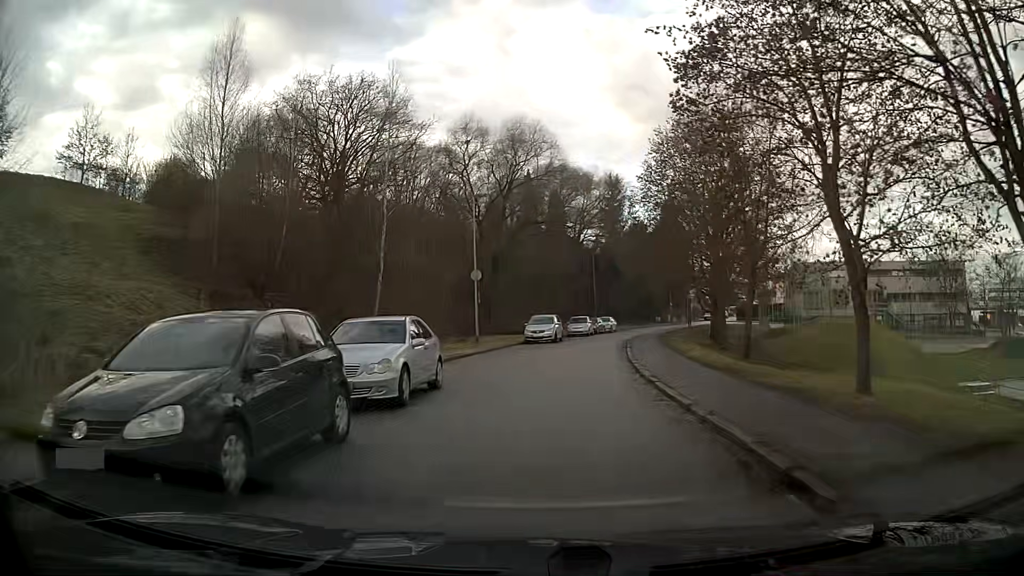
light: Day
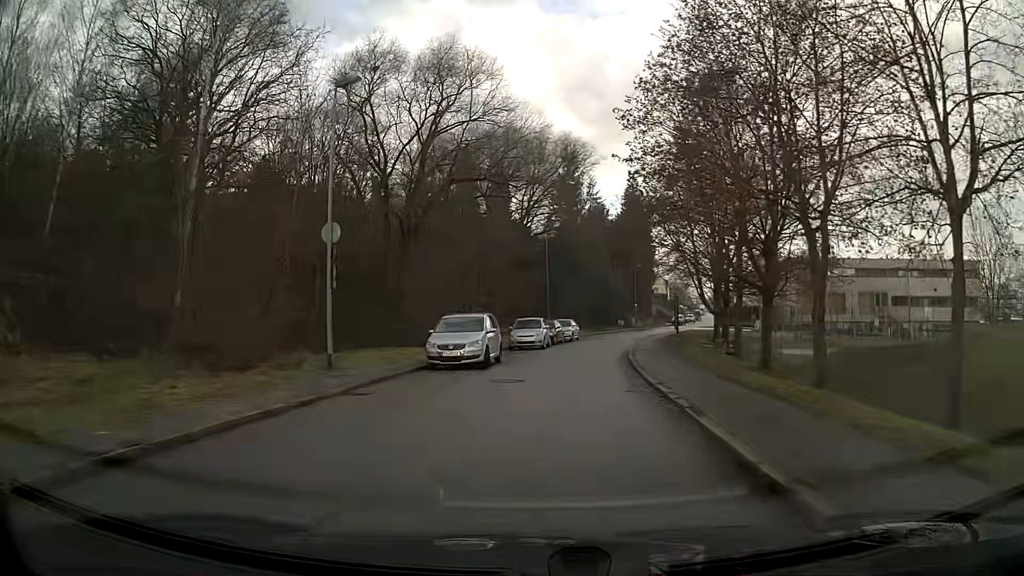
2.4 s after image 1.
(+0.9, +18.5) m; +5°
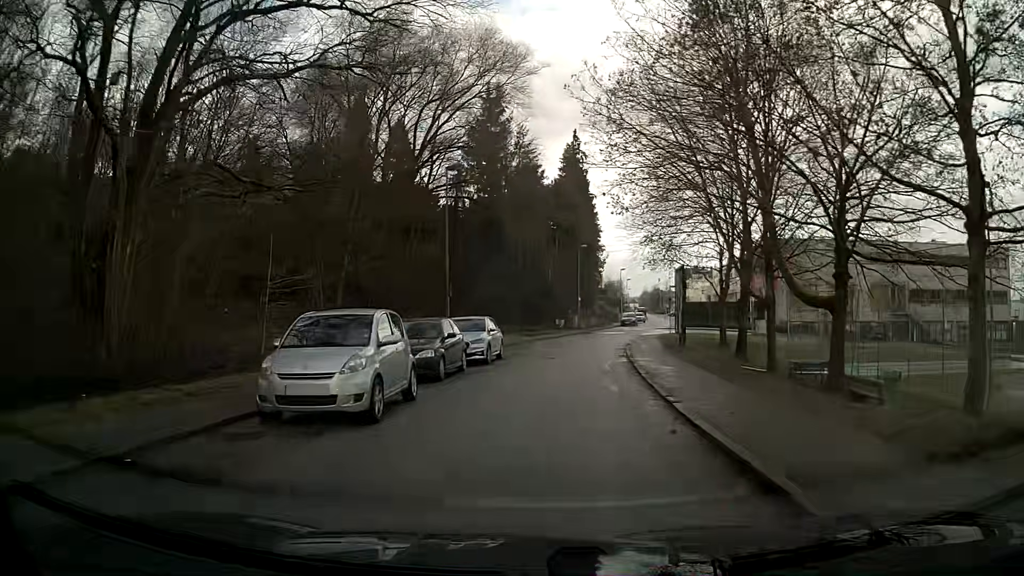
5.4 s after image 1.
(+1.3, +23.1) m; +6°
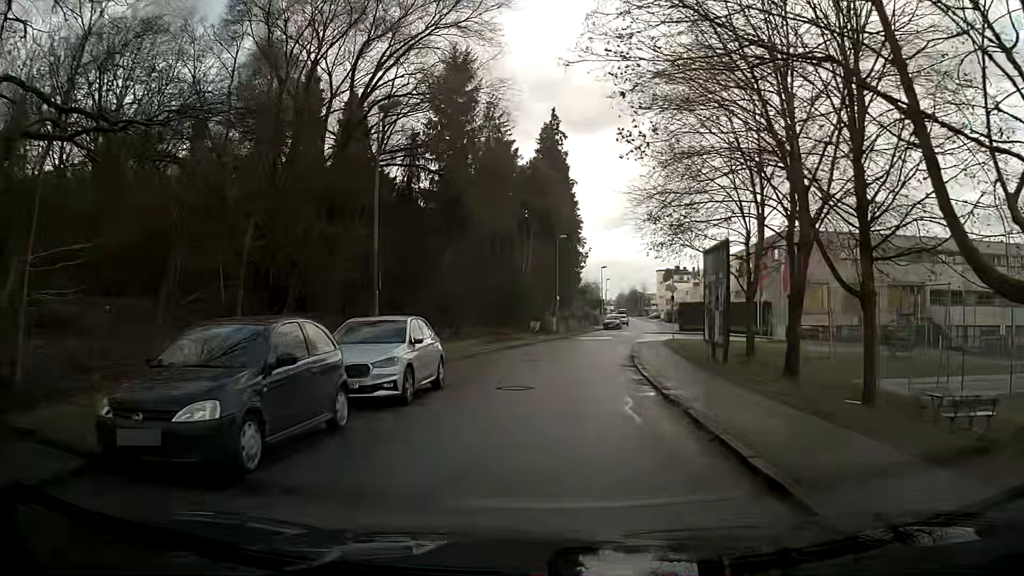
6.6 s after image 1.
(+0.1, +9.3) m; +2°
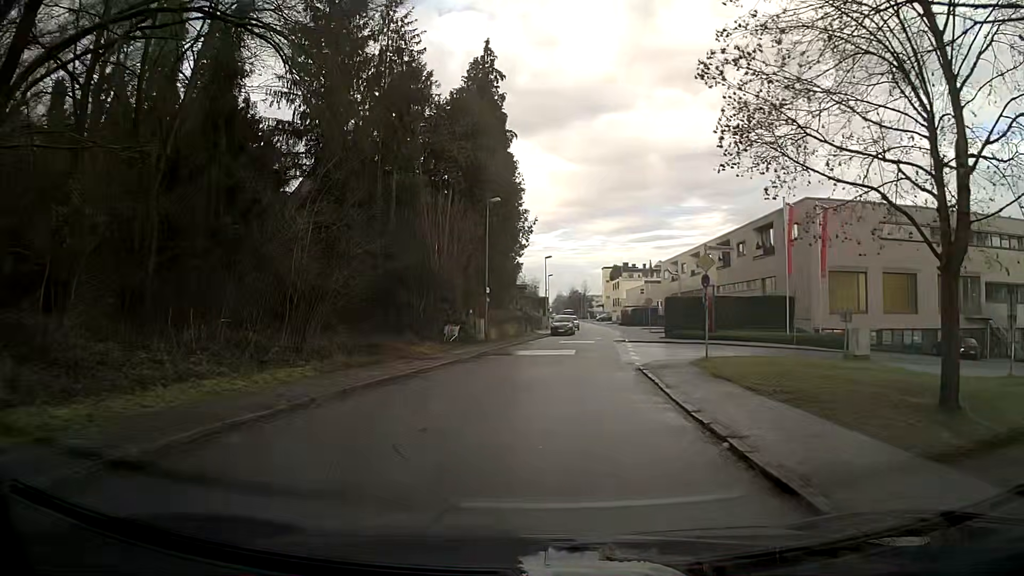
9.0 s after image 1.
(+0.9, +18.5) m; +6°
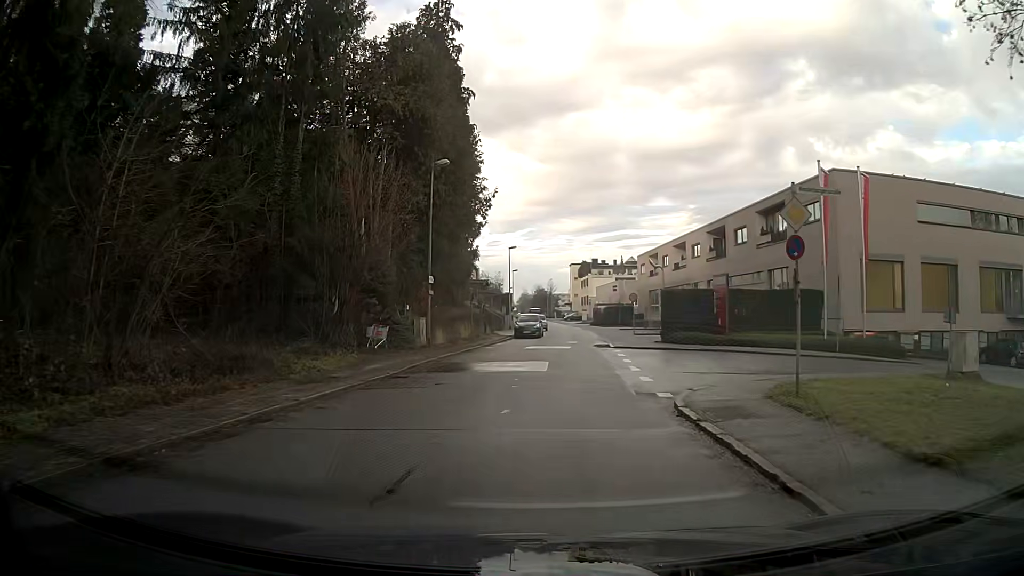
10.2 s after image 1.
(+0.2, +9.2) m; +2°
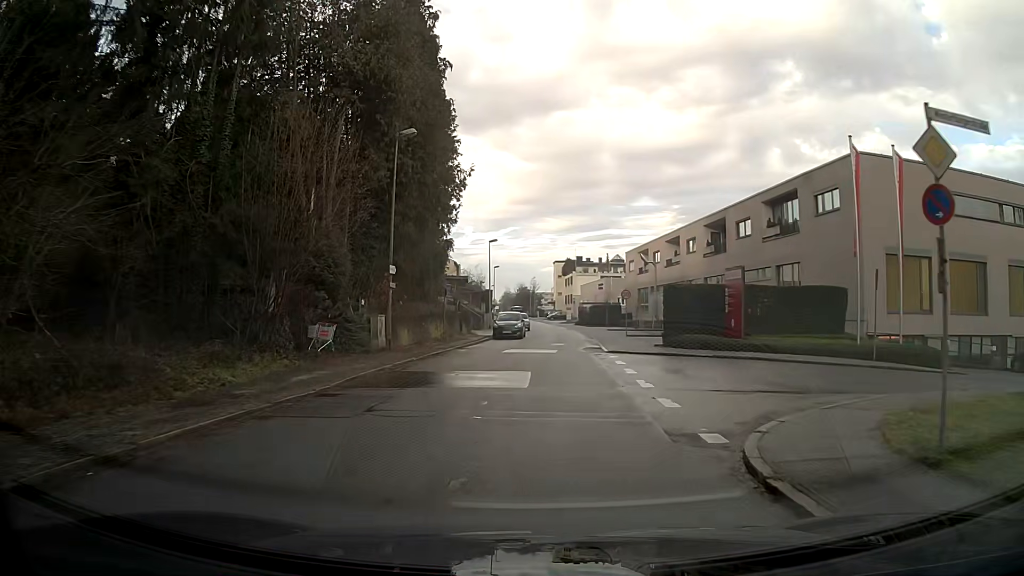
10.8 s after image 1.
(+0.1, +4.6) m; +2°
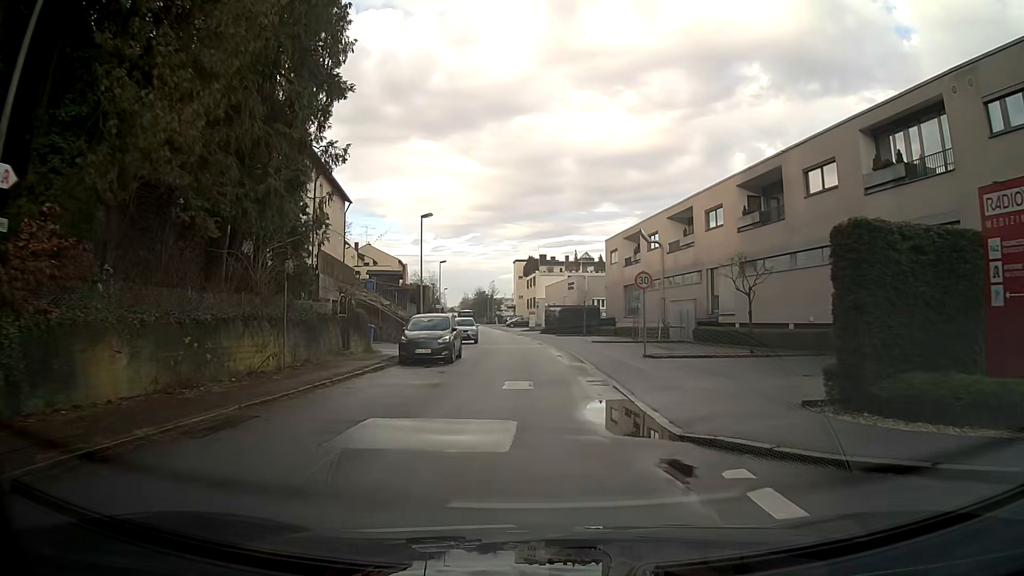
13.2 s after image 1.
(+0.6, +18.5) m; +3°
(0, +10) (0, +20) (0, +30) (0, +40) (-1, +50) (-2, +60) (-3, +70) (-4, +80) (-5, +90) (-7, +100) m
